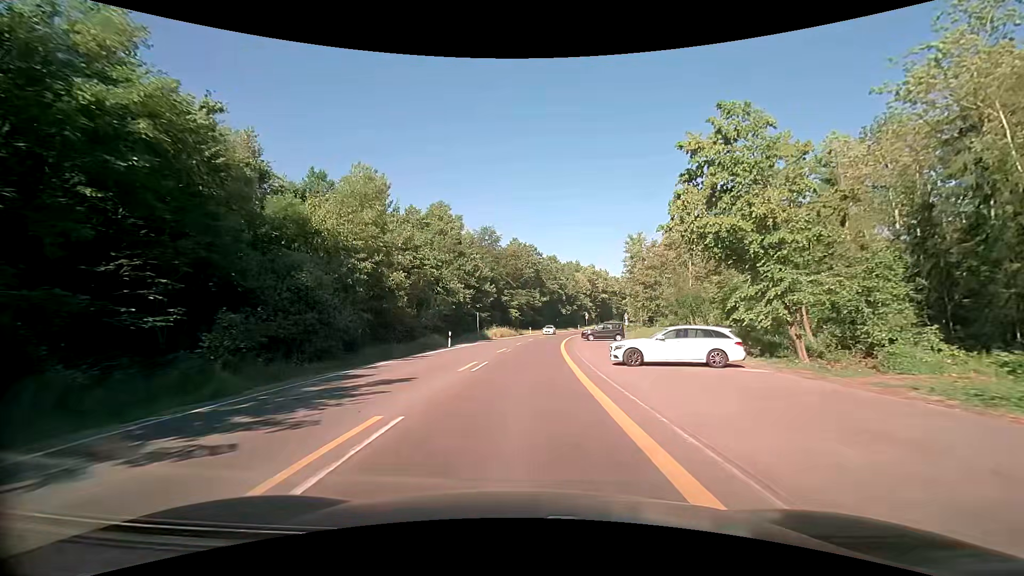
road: secondary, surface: asphalt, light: Day
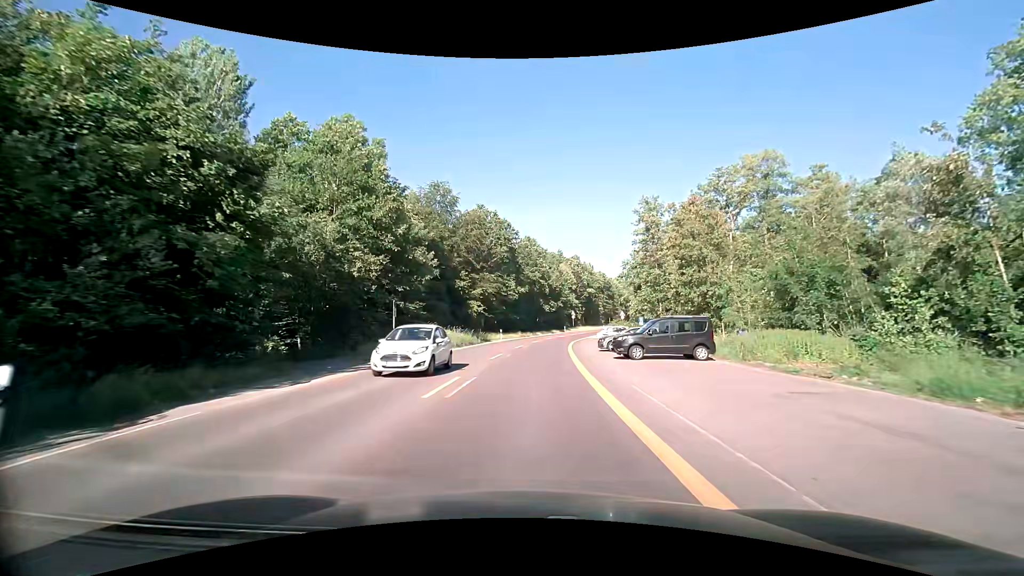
(+0.6, +29.6) m; +3°
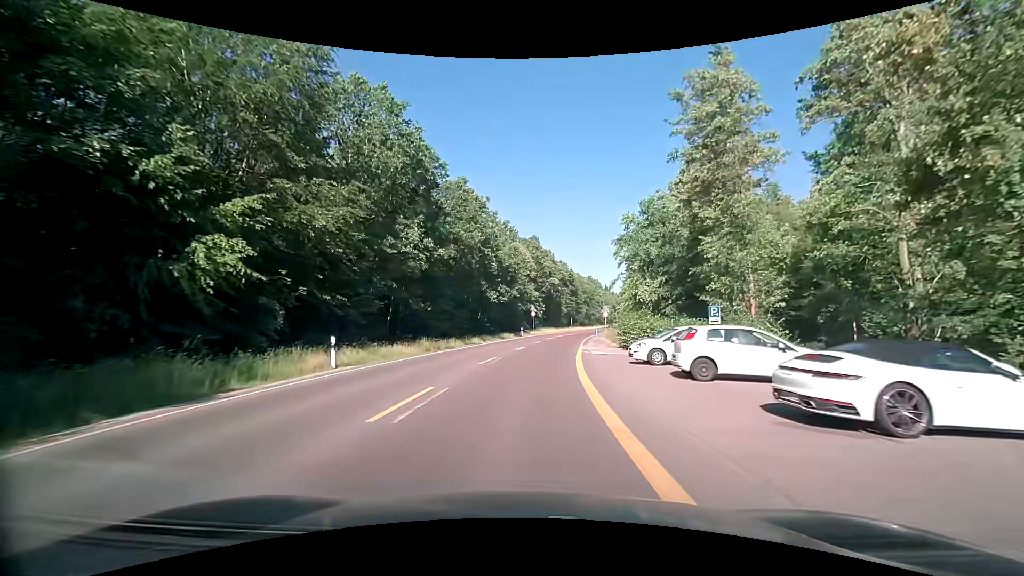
(+1.9, +38.3) m; +6°
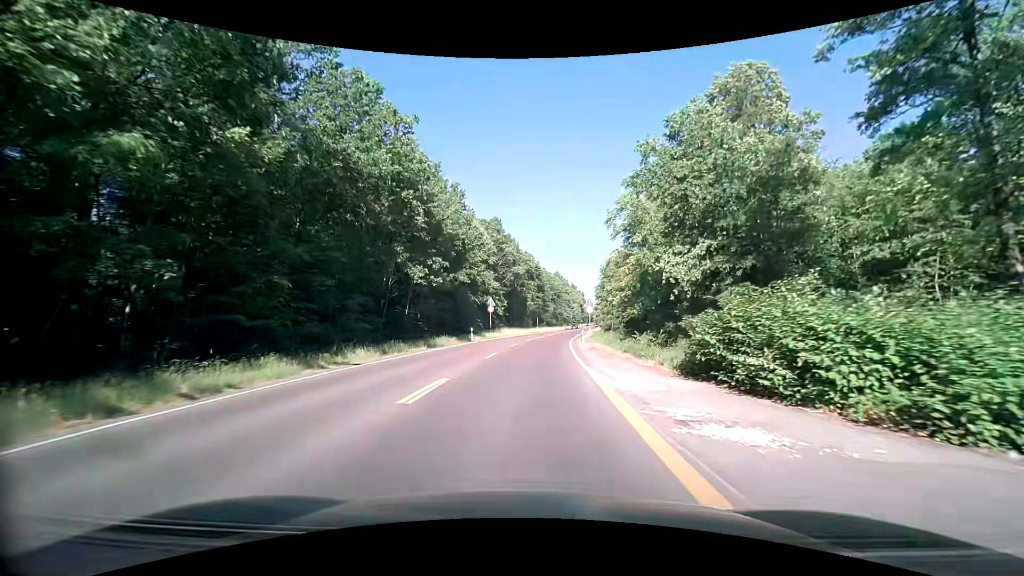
(+0.8, +22.0) m; +4°
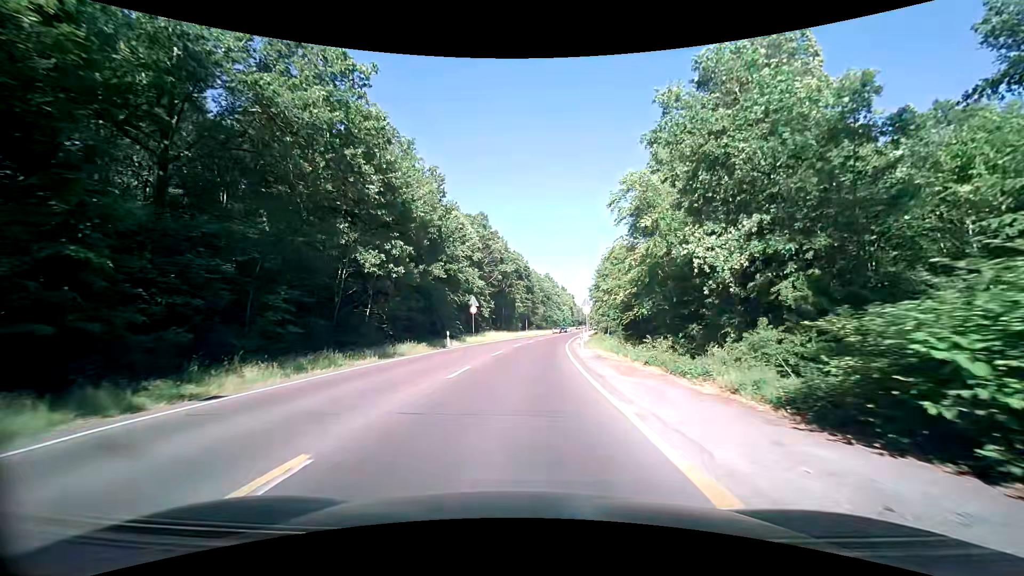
(+0.1, +7.5) m; +2°
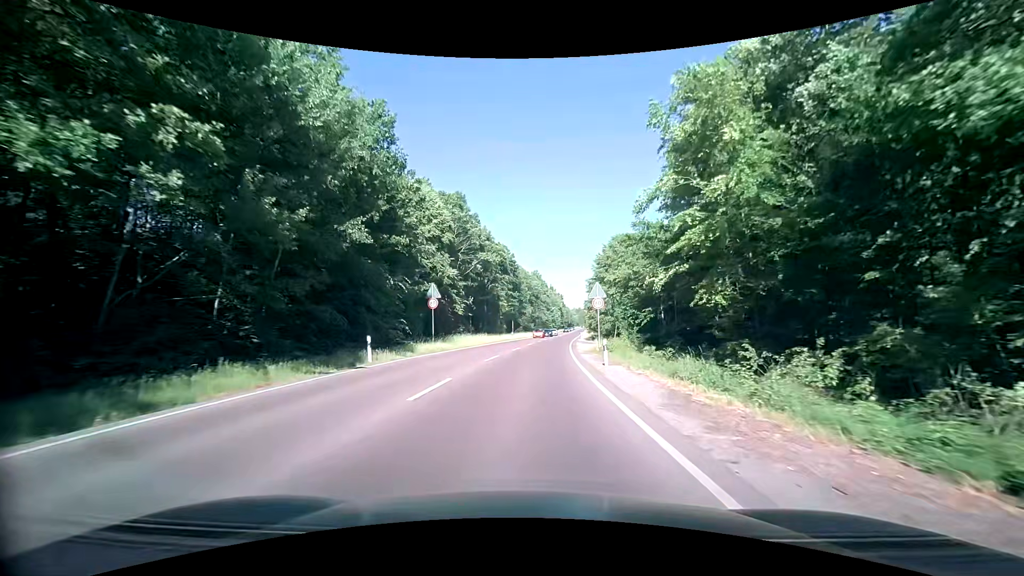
(+0.1, +16.1) m; +1°
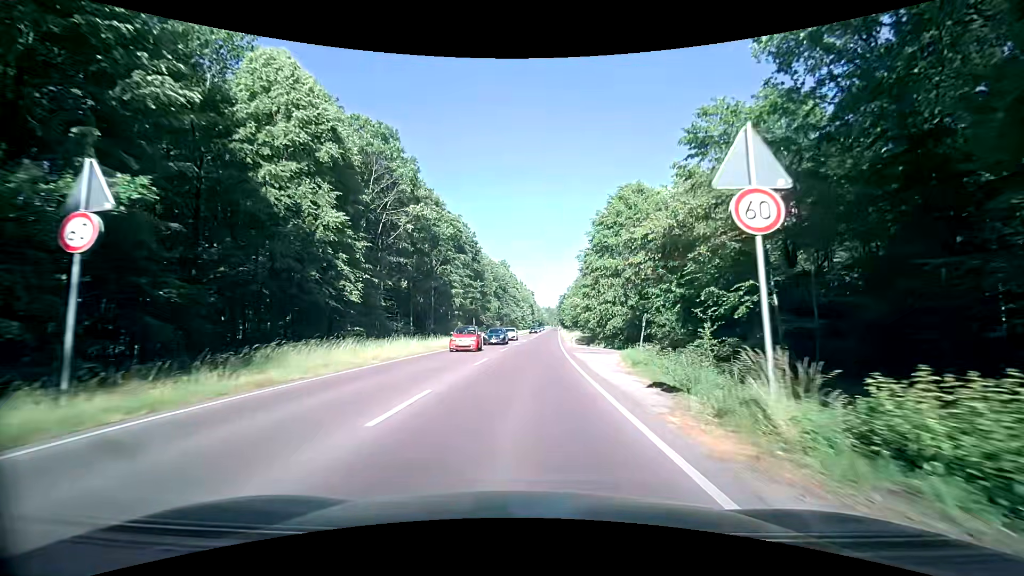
(+0.7, +26.7) m; +4°
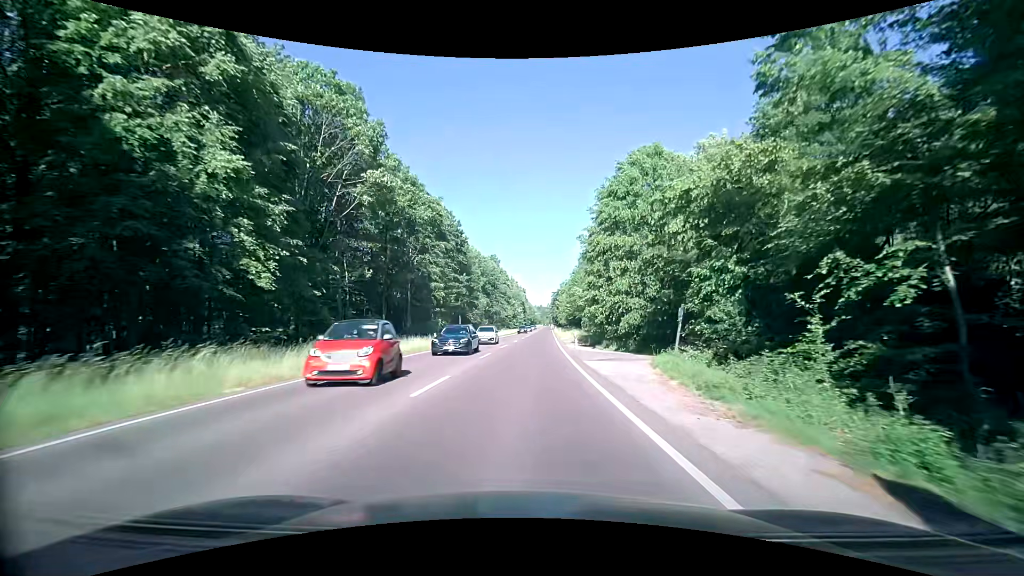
(0.0, +9.4) m; 0°
(0, +10) (0, +20) (+1, +30) (+1, +40) (+1, +50) (+2, +60) (+2, +70) (+3, +80) (+3, +90) (+4, +100) m
